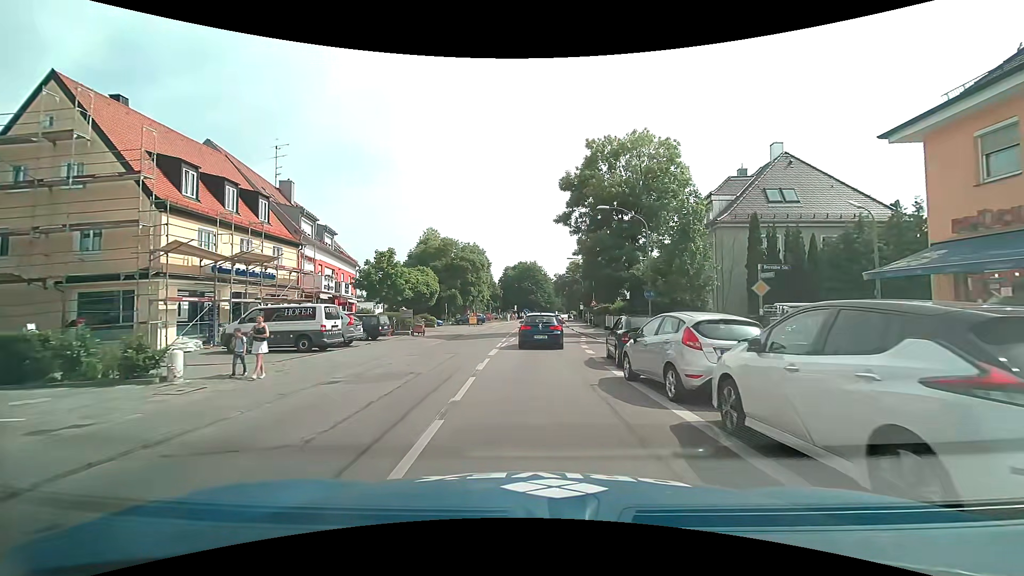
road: secondary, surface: asphalt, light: Day
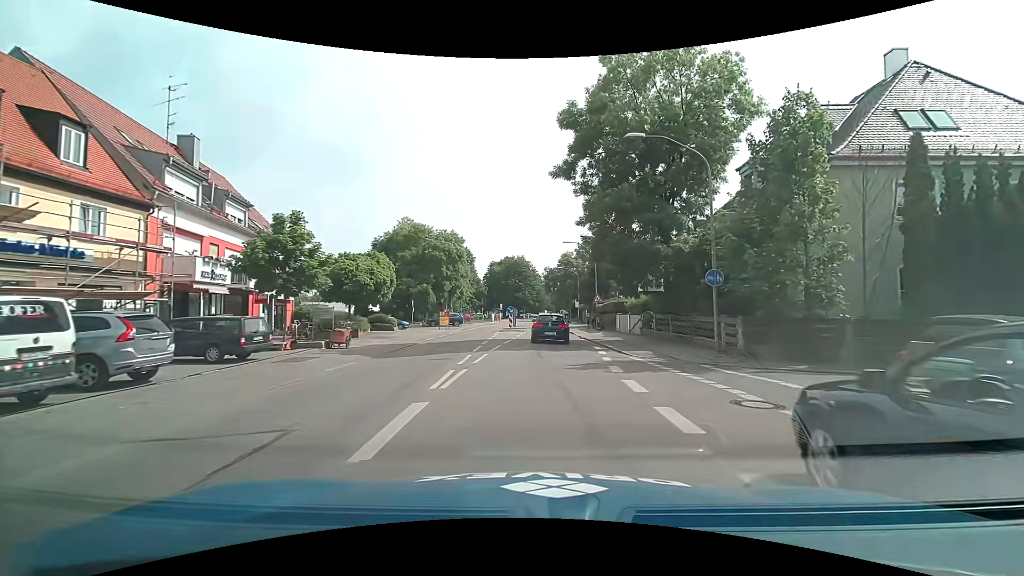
(-0.1, +12.5) m; +1°
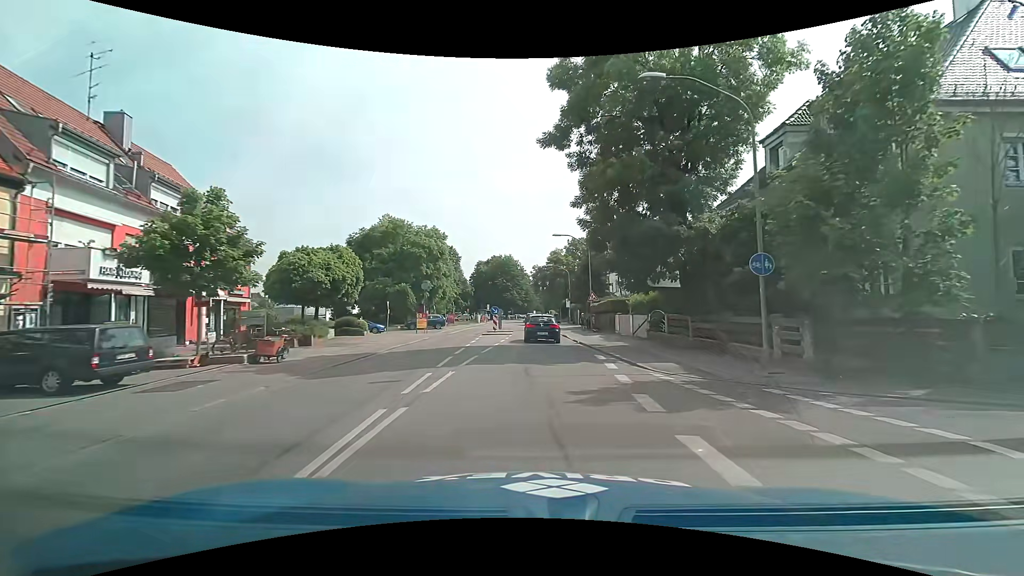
(0.0, +4.8) m; +1°
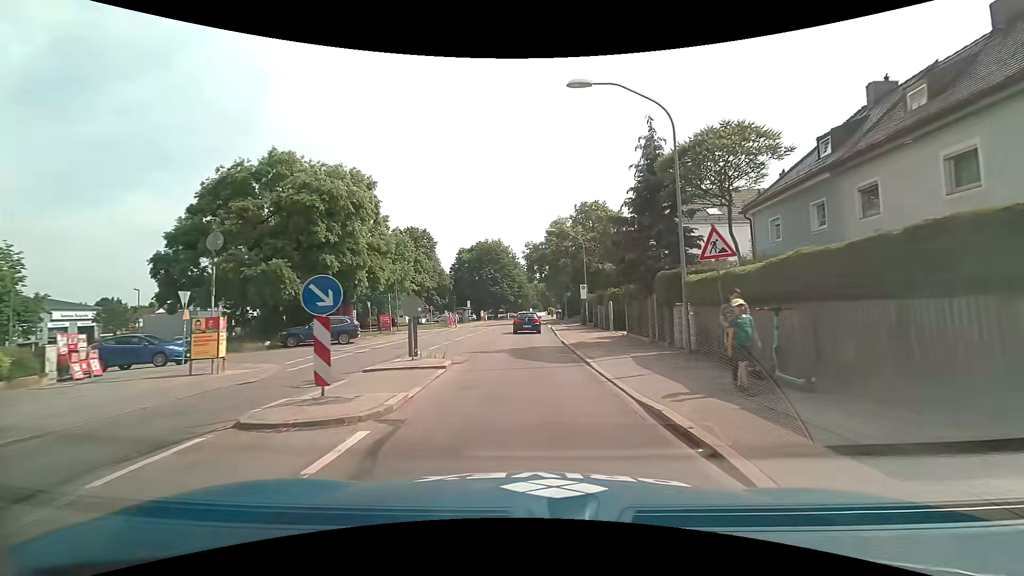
(+0.6, +27.5) m; +1°
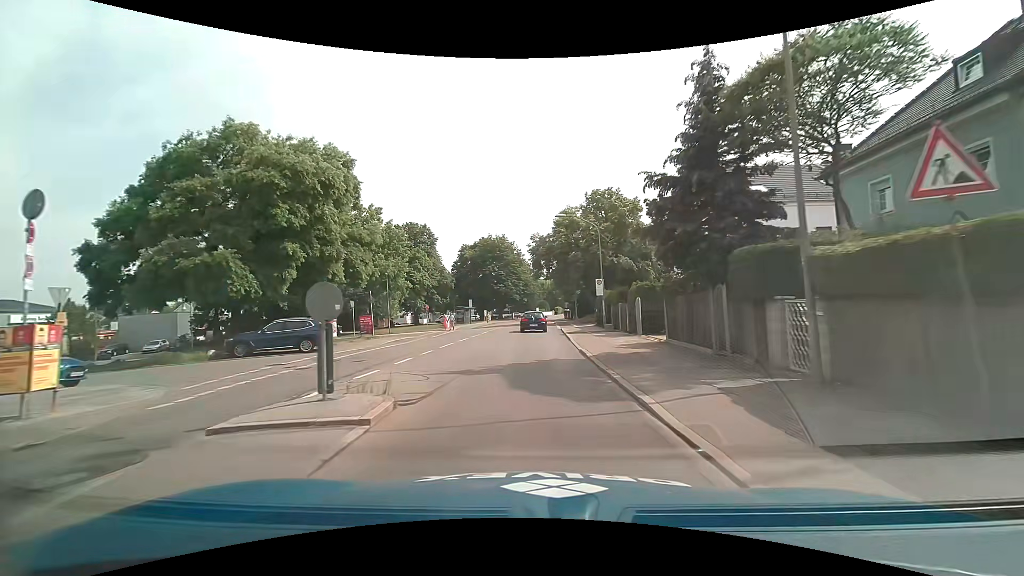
(0.0, +6.0) m; 0°
(0, +10) (0, +20) (0, +30) (-1, +40) (-1, +50) (-1, +60) (0, +70) (0, +80) (+1, +90) (+2, +100) m
